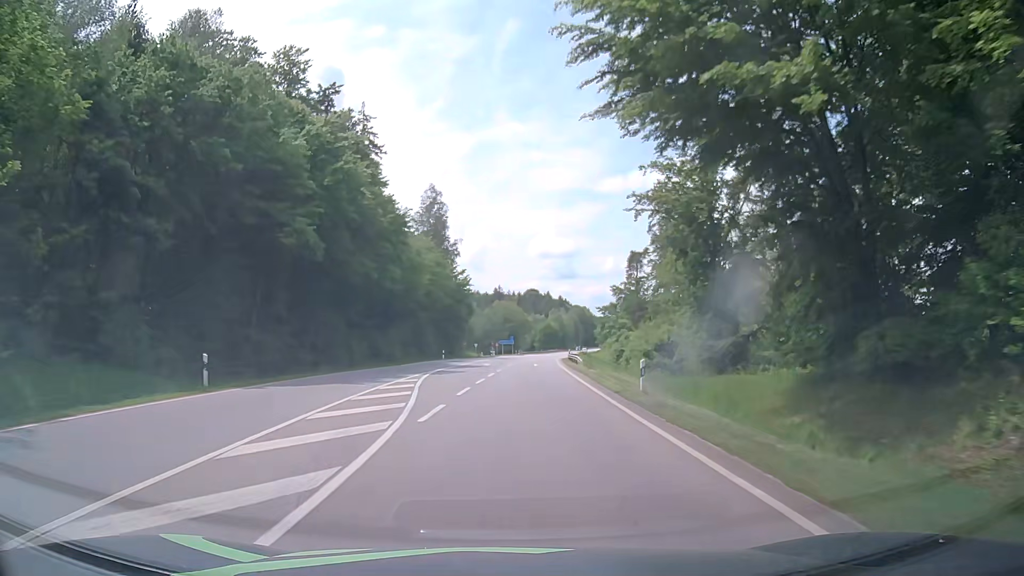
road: secondary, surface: asphalt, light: Day
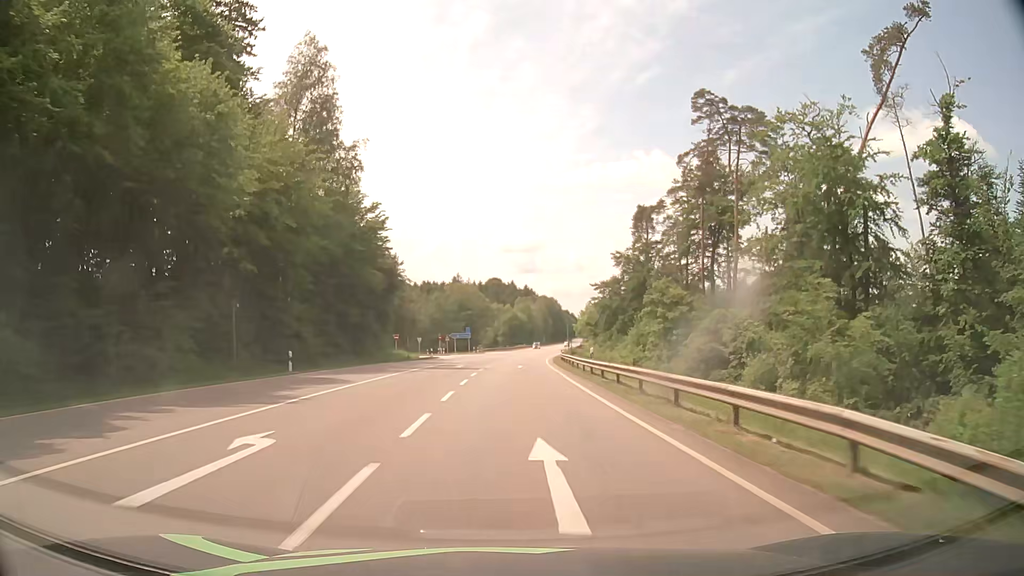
(+1.3, +43.4) m; +3°
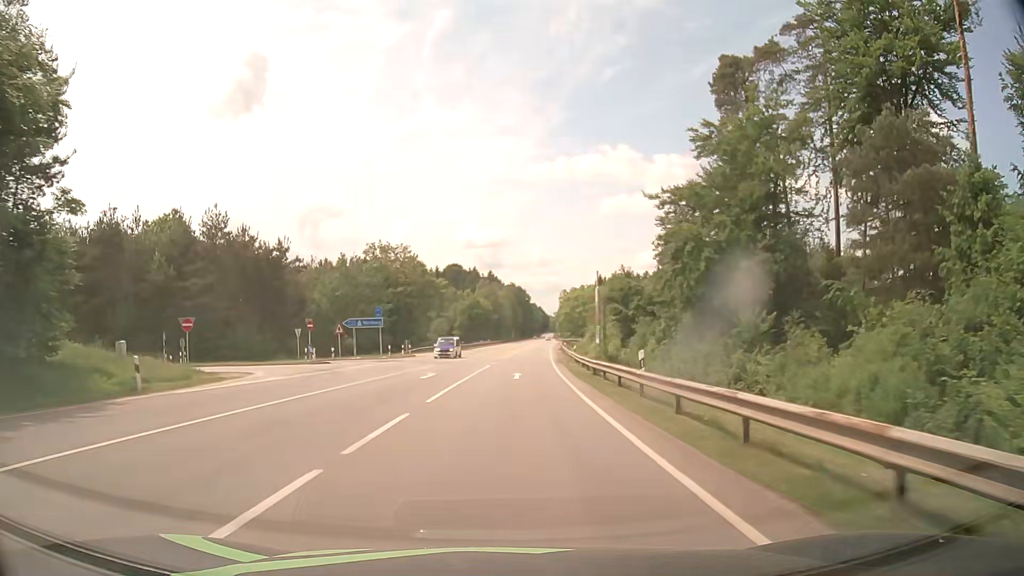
(+1.7, +54.1) m; +3°
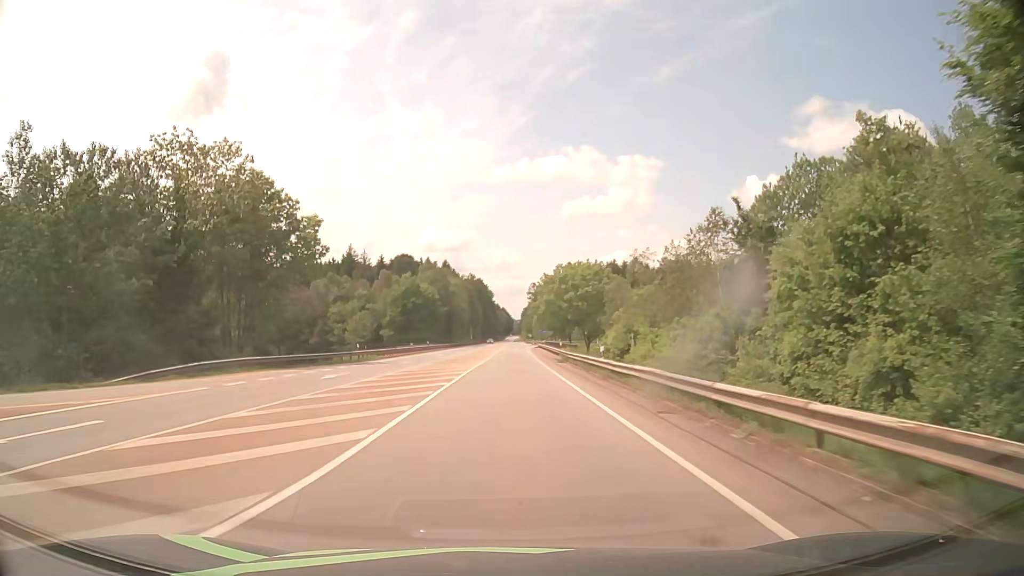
(+1.8, +53.9) m; +3°
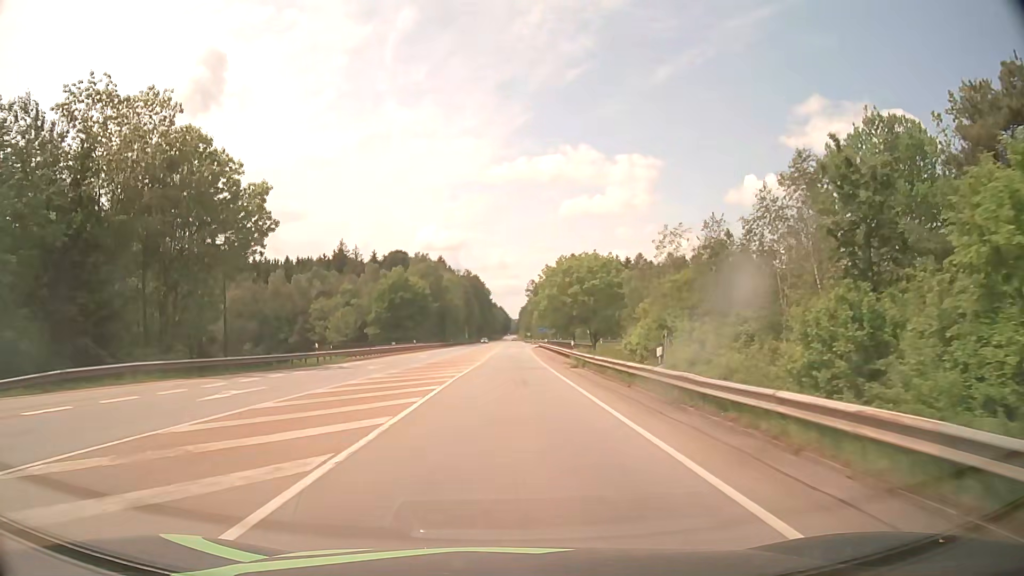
(0.0, +10.8) m; 0°
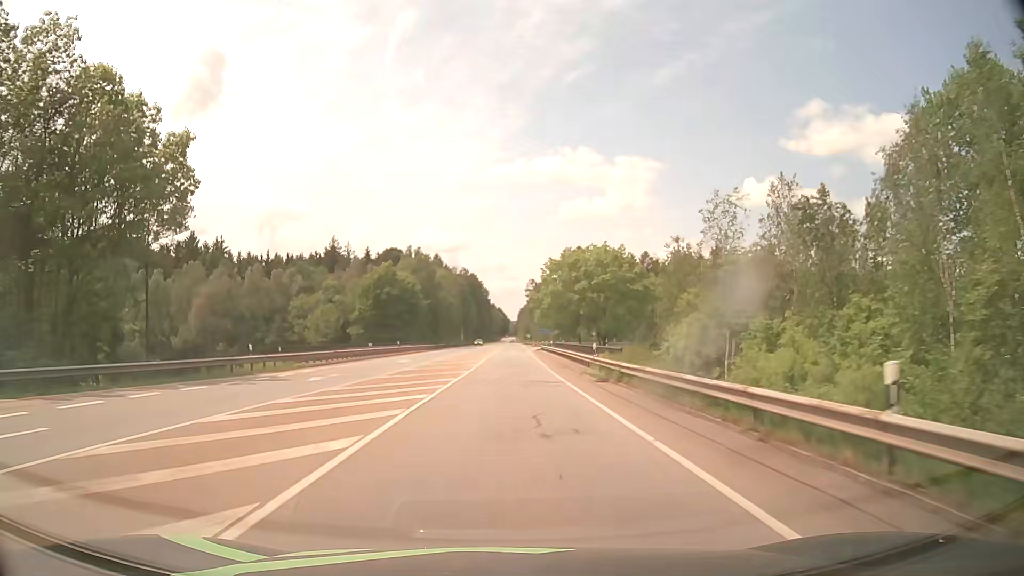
(0.0, +10.7) m; 0°
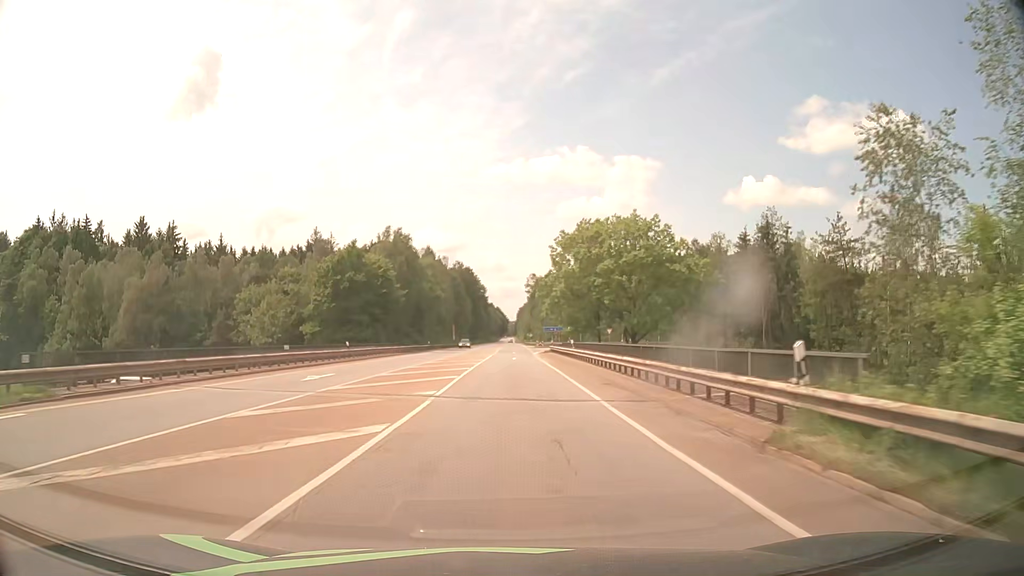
(+0.1, +21.4) m; 0°
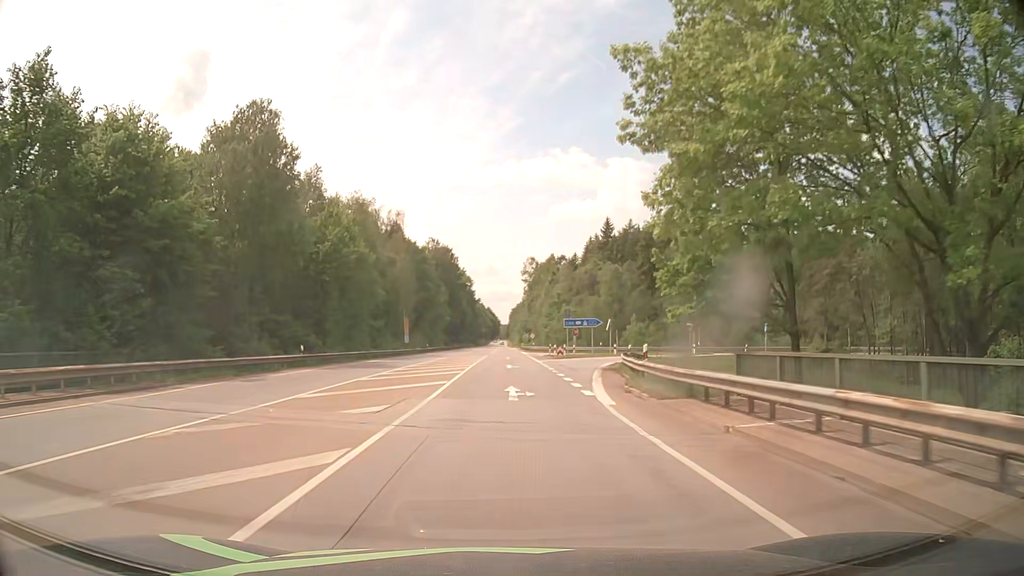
(+0.2, +53.6) m; 0°
(0, +10) (0, +20) (0, +30) (0, +40) (0, +50) (0, +60) (0, +70) (0, +80) (0, +90) (0, +100) m
